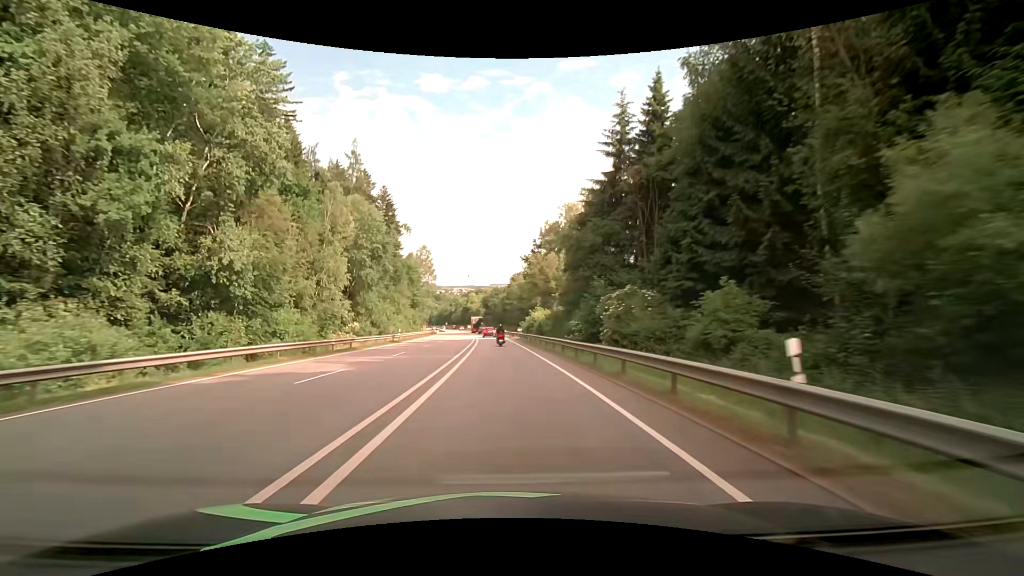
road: primary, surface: asphalt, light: Day
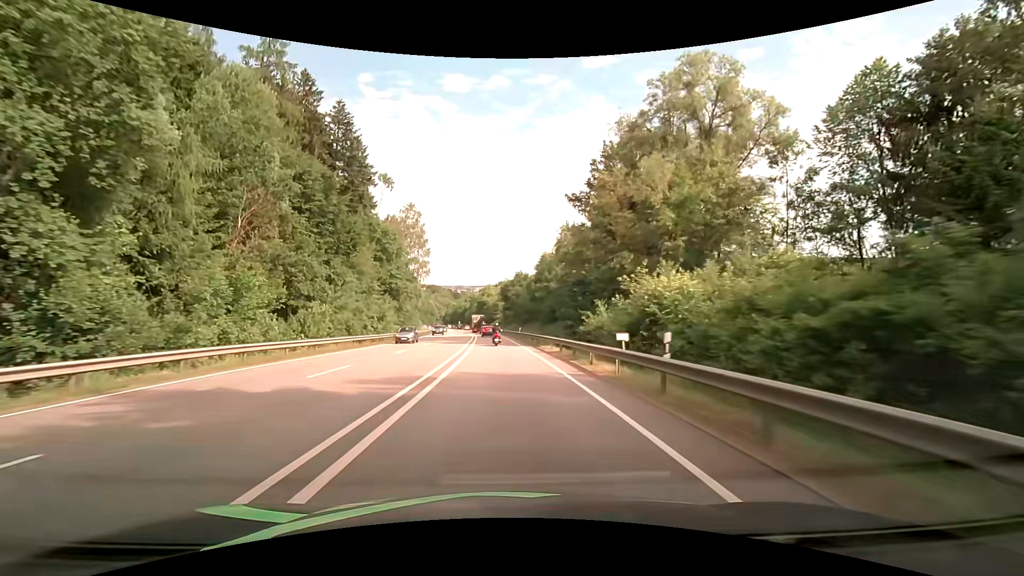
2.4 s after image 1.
(-0.8, +47.5) m; -2°
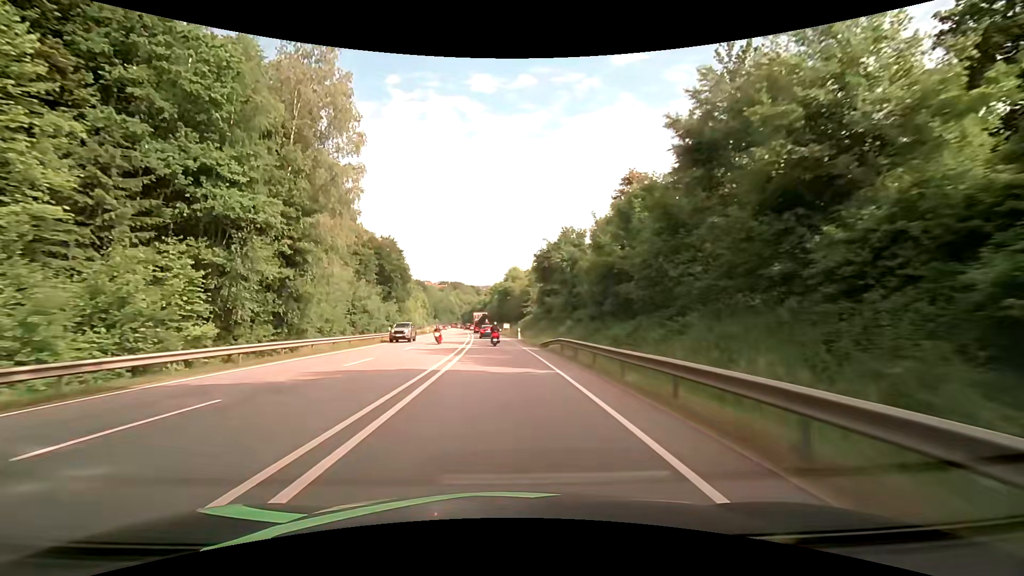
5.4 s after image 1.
(-2.1, +56.7) m; -4°
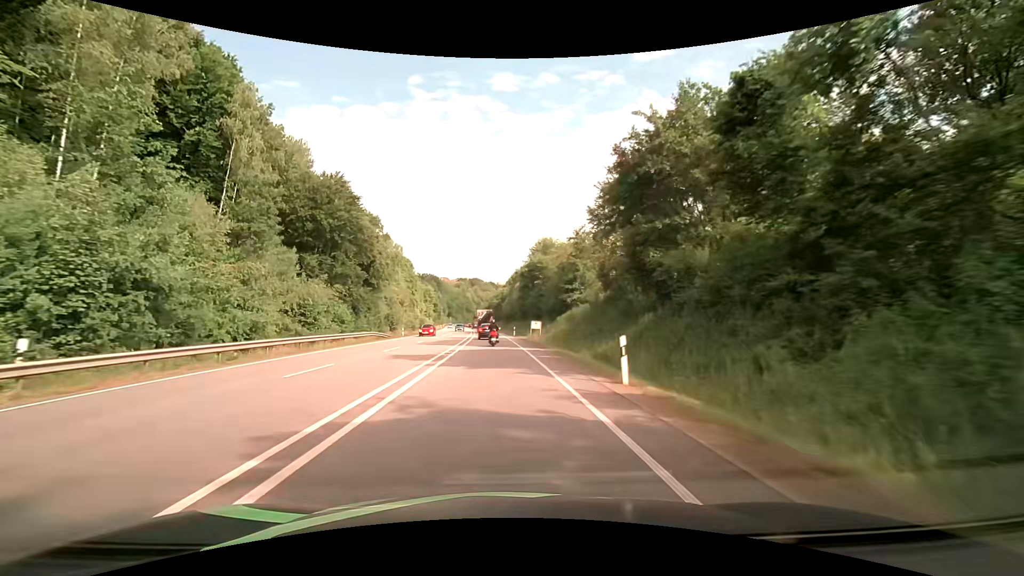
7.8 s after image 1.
(-0.7, +40.7) m; -2°
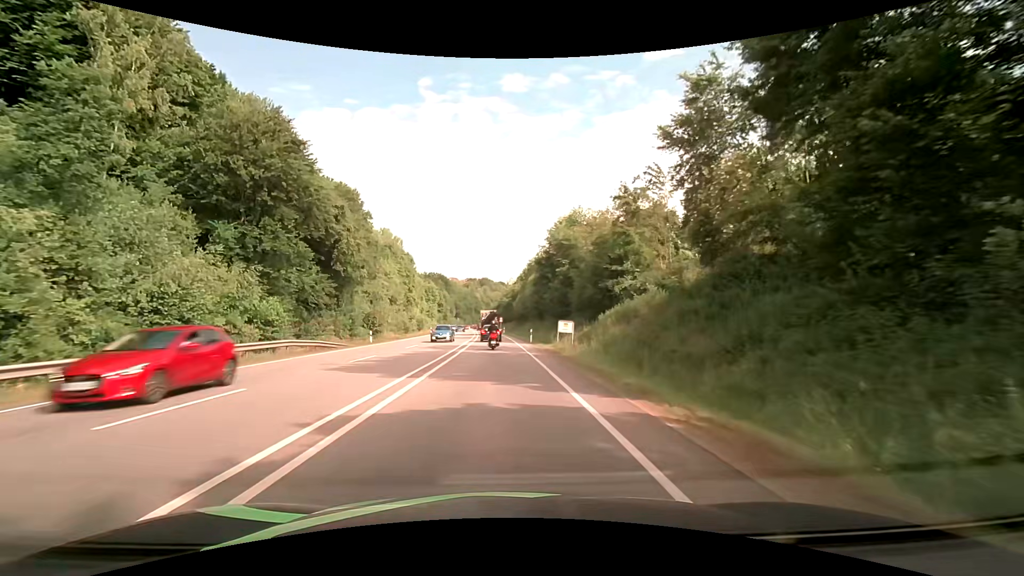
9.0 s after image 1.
(-0.1, +18.2) m; -2°
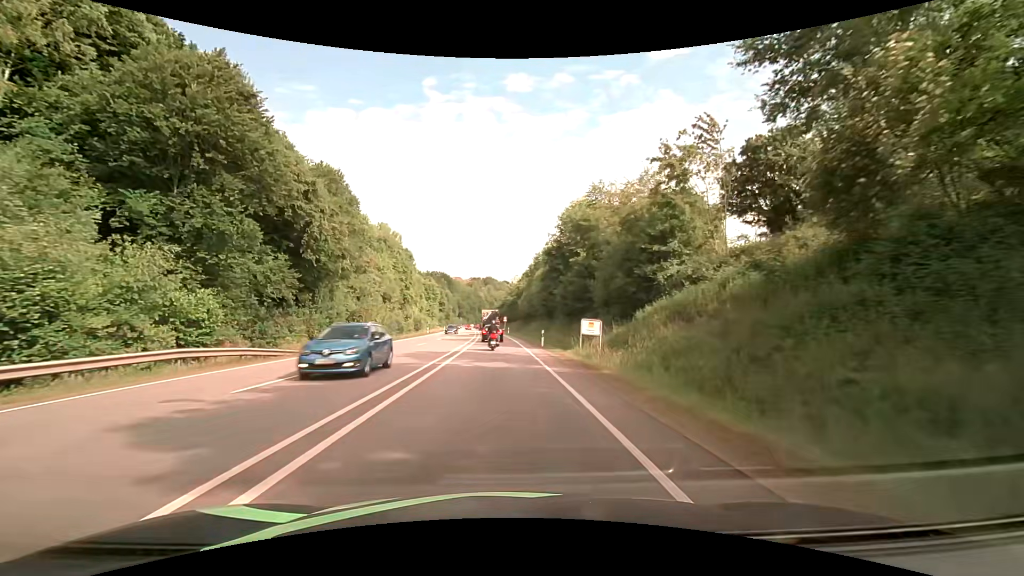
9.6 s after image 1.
(+0.1, +8.6) m; -1°
(0, +10) (0, +20) (0, +30) (0, +40) (0, +50) (0, +60) (-1, +70) (-1, +80) (-1, +90) (-2, +100) m
